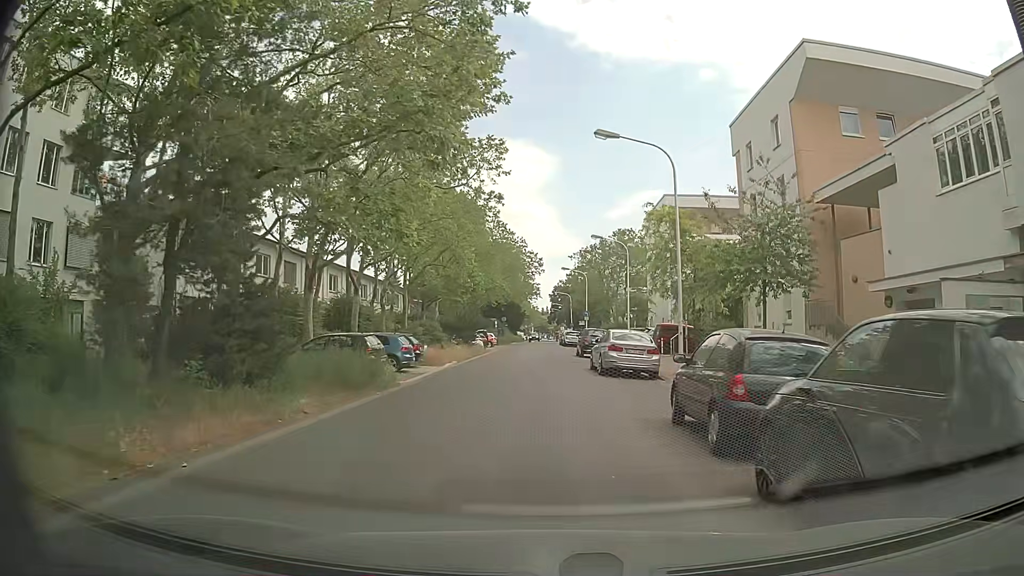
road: secondary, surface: asphalt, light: Day
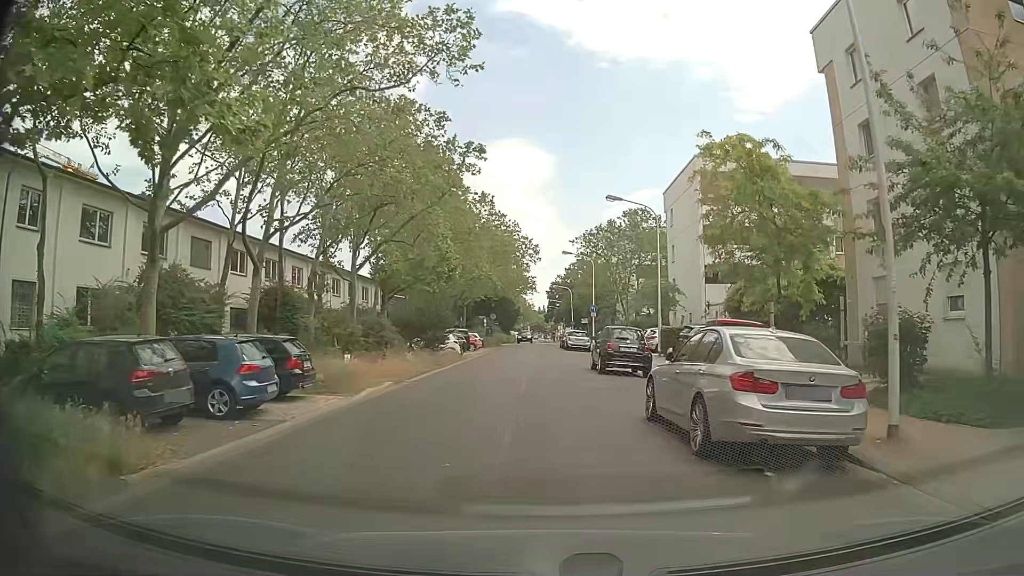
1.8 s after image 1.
(-0.1, +13.5) m; 0°
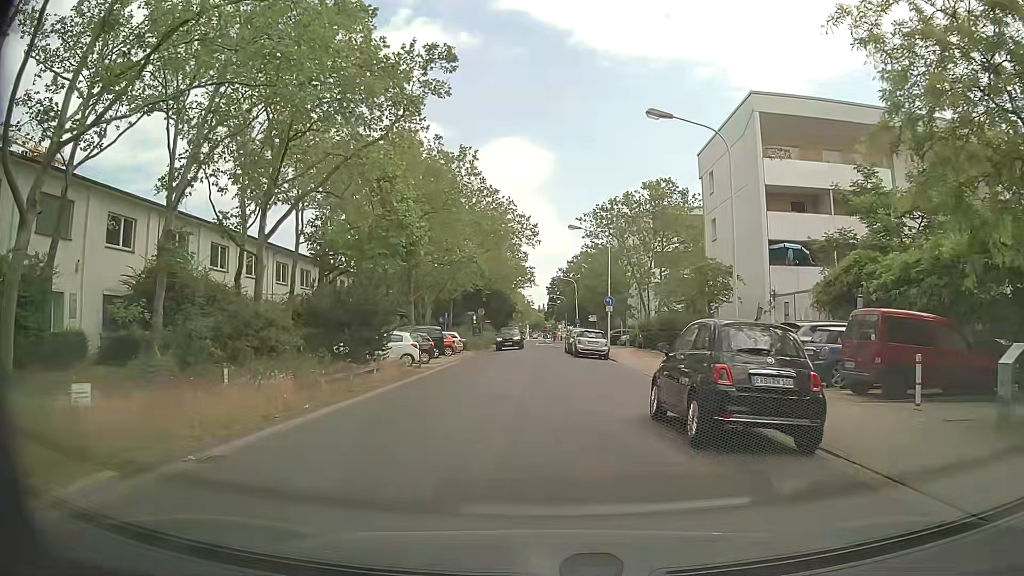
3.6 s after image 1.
(+0.1, +13.2) m; +1°
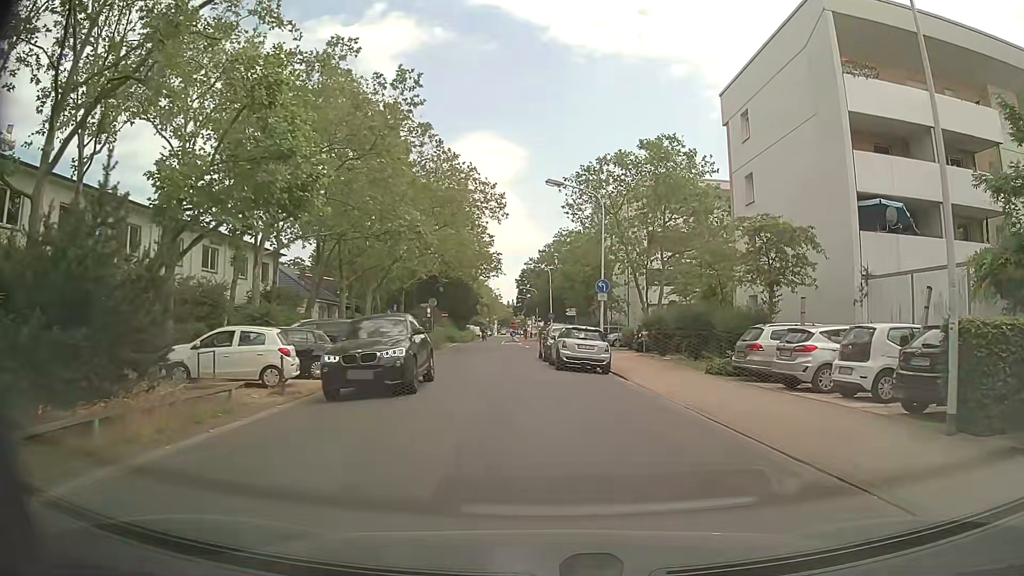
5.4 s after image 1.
(-0.1, +12.0) m; +2°
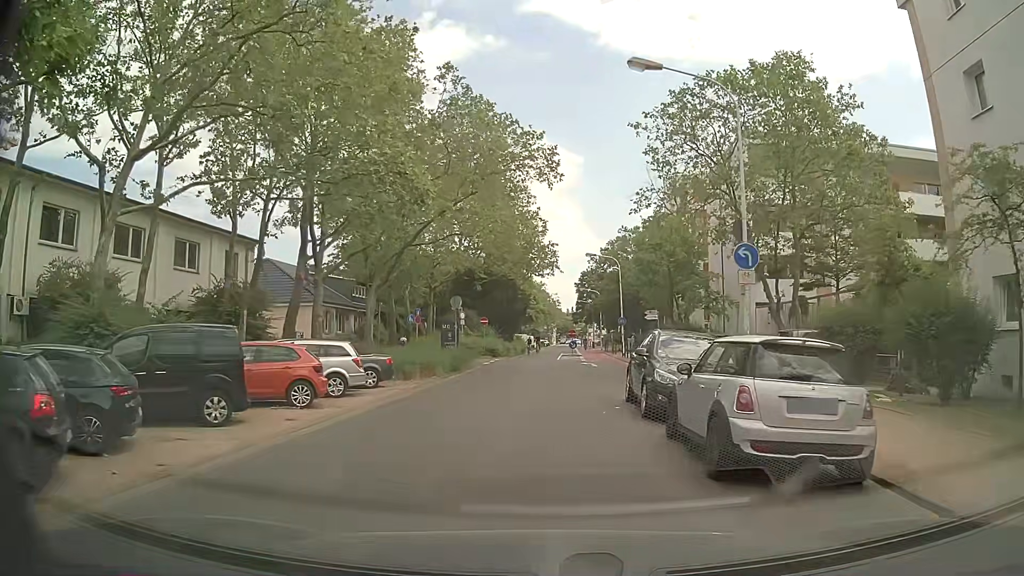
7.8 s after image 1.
(-0.4, +14.6) m; -4°
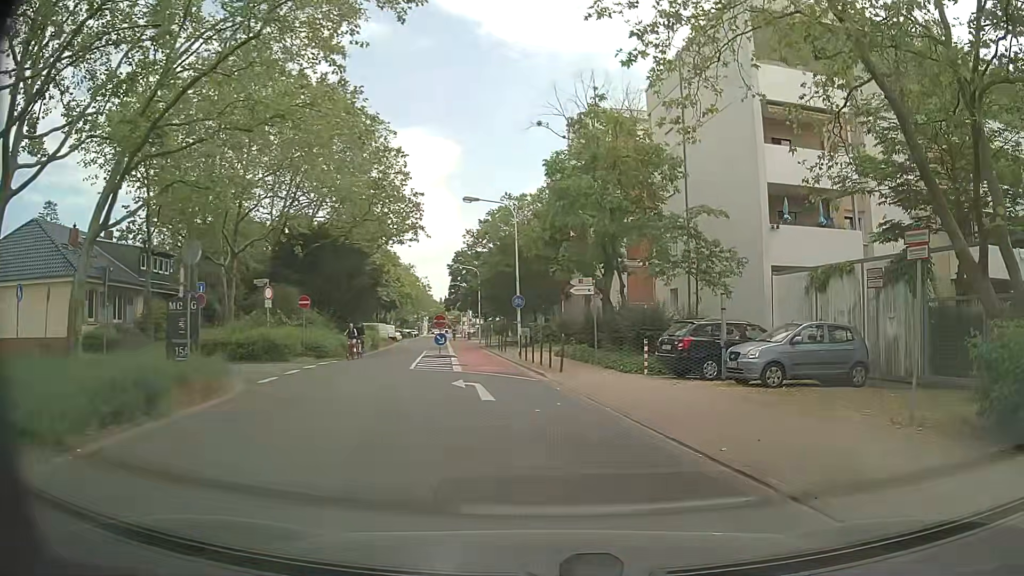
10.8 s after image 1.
(+0.3, +17.9) m; +9°
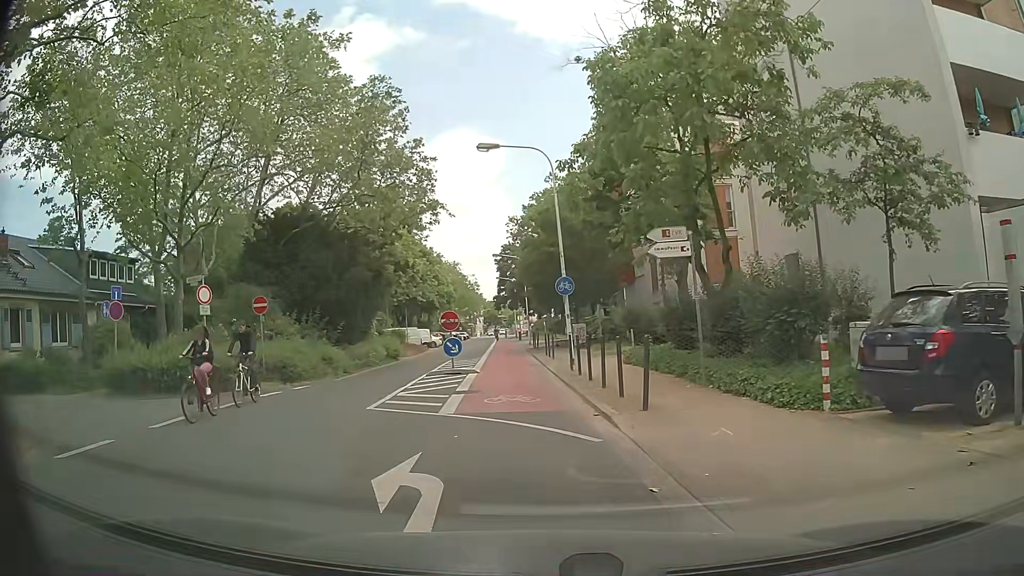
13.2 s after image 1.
(+0.3, +9.7) m; -3°
